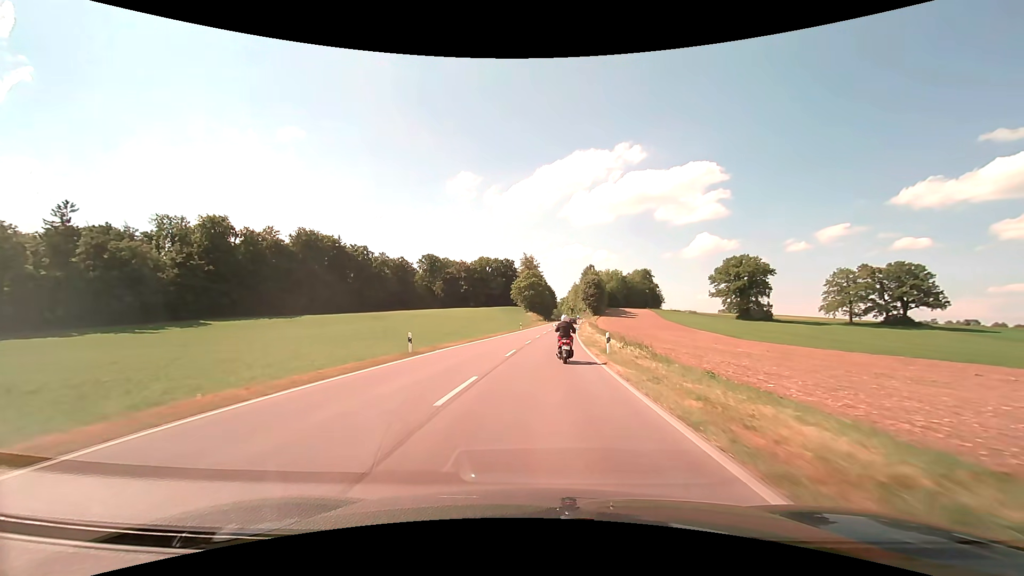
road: secondary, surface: asphalt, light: Day
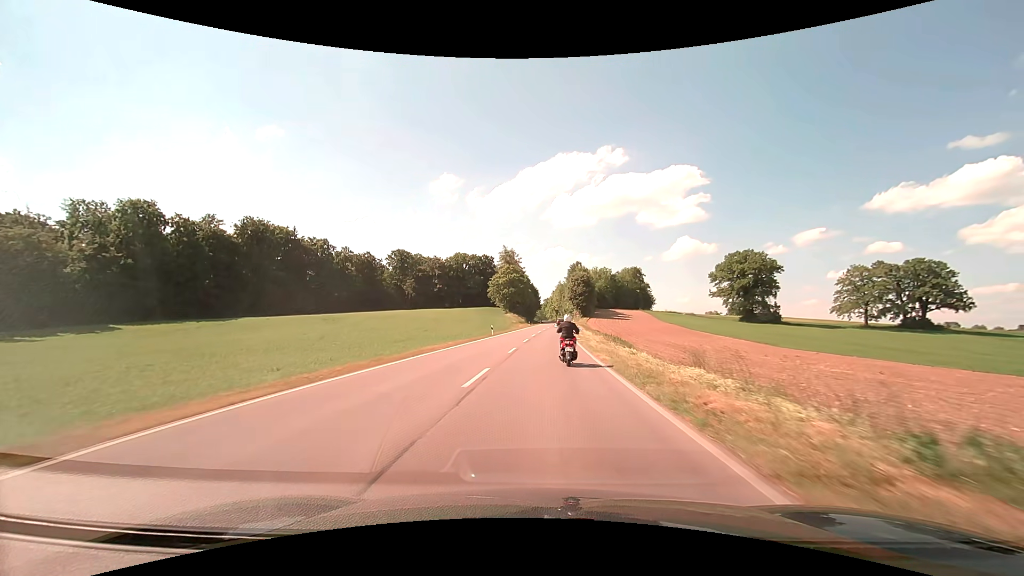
(+0.4, +21.9) m; +2°
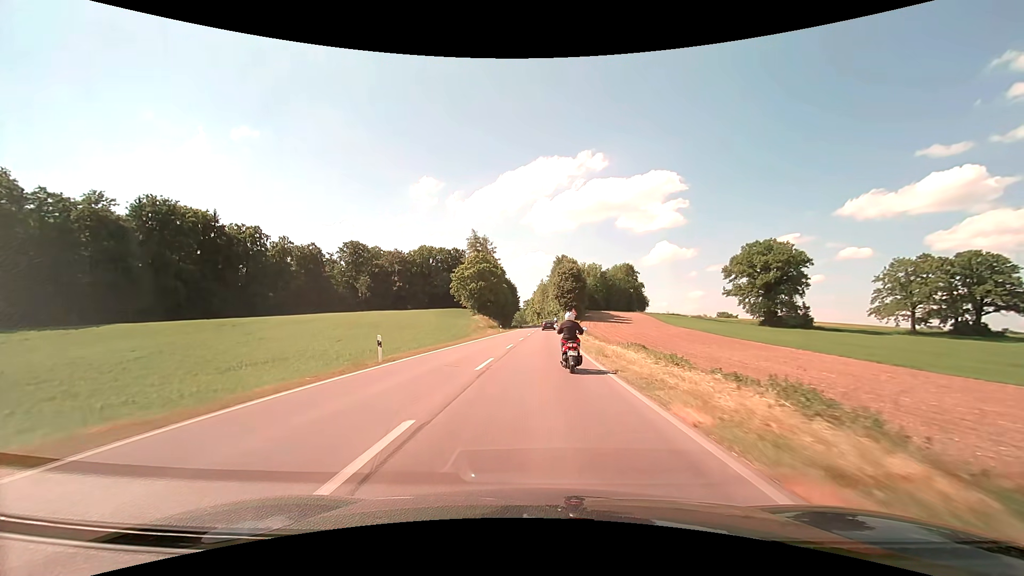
(+0.6, +32.2) m; +2°
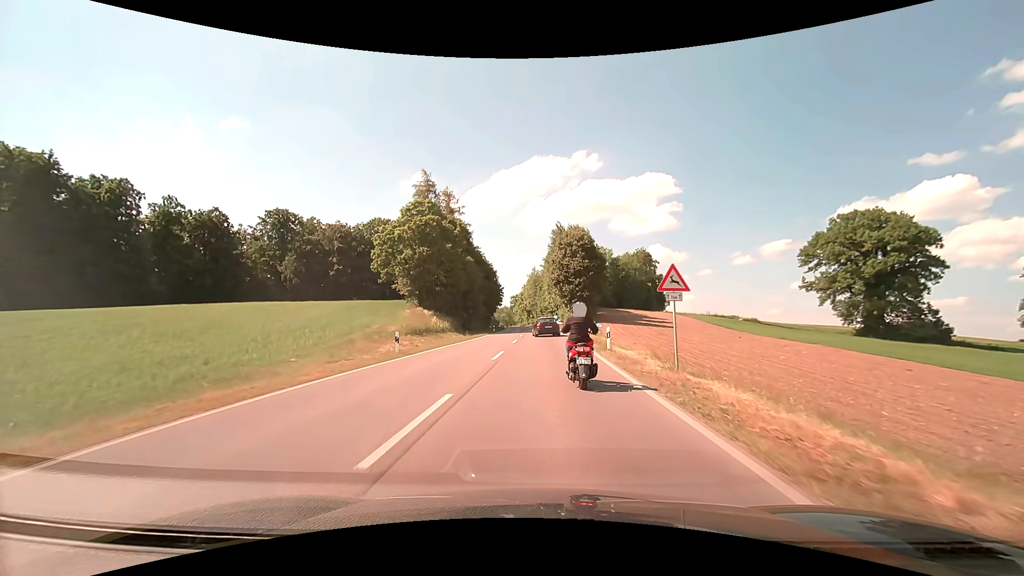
(+0.5, +45.9) m; +1°
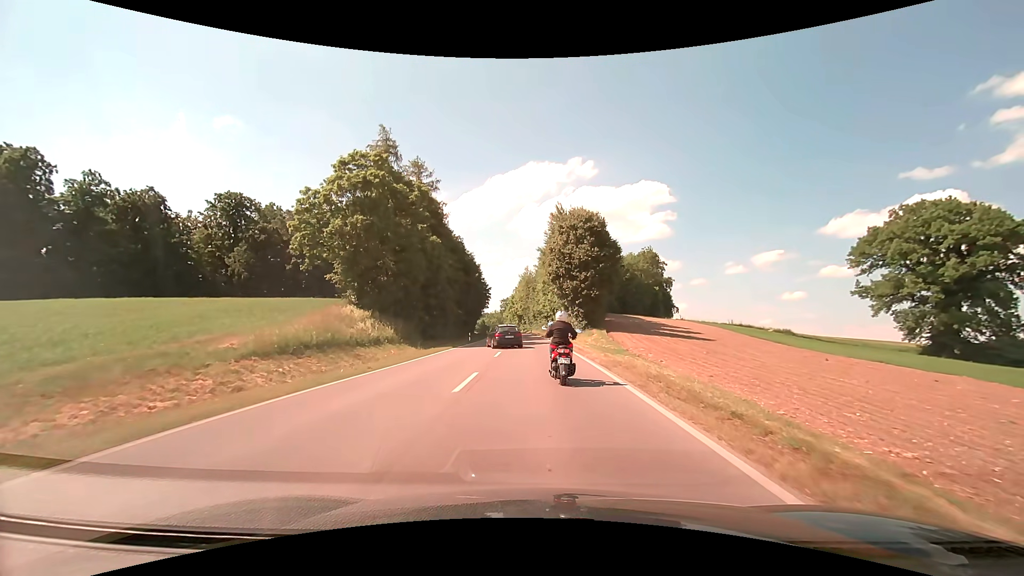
(+0.1, +18.4) m; +1°
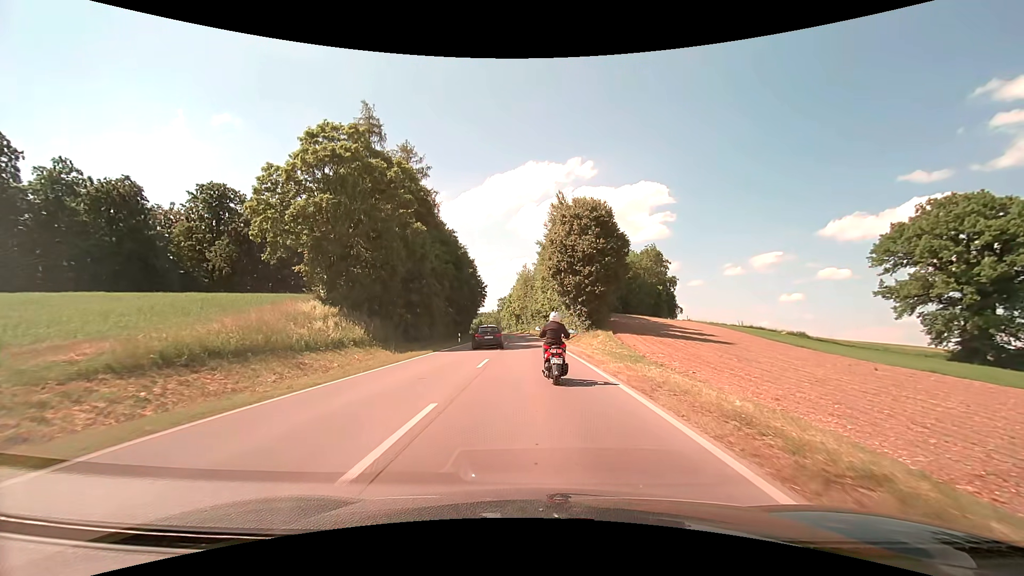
(0.0, +5.8) m; 0°
